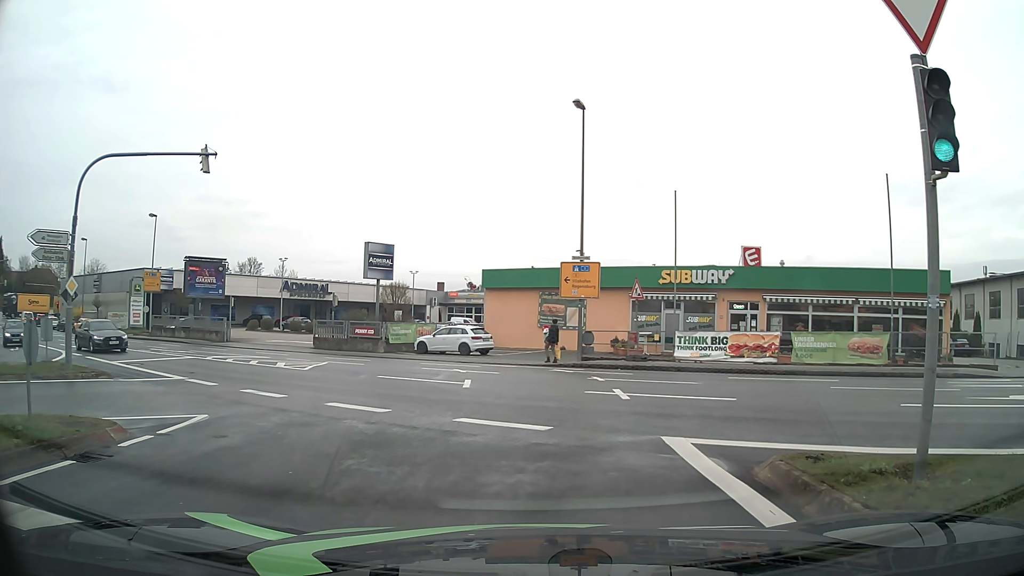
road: tertiary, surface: asphalt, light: Day
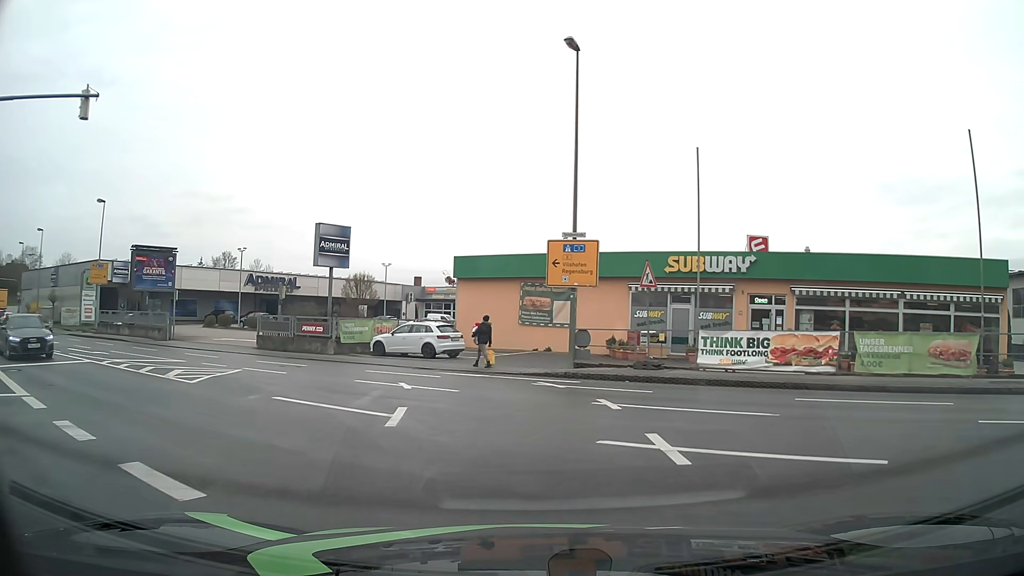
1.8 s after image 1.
(0.0, +6.4) m; 0°
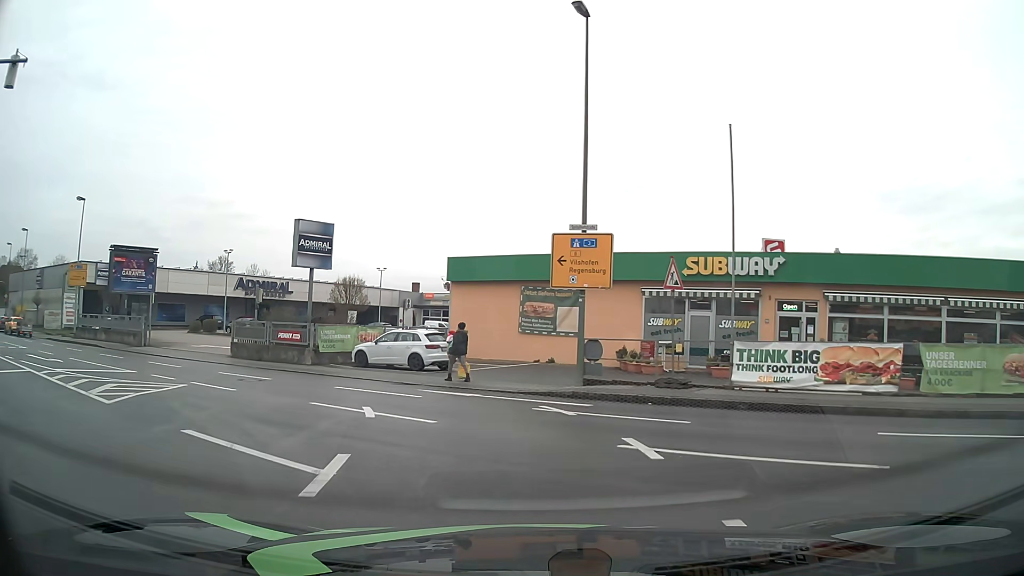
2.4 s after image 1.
(0.0, +3.3) m; 0°
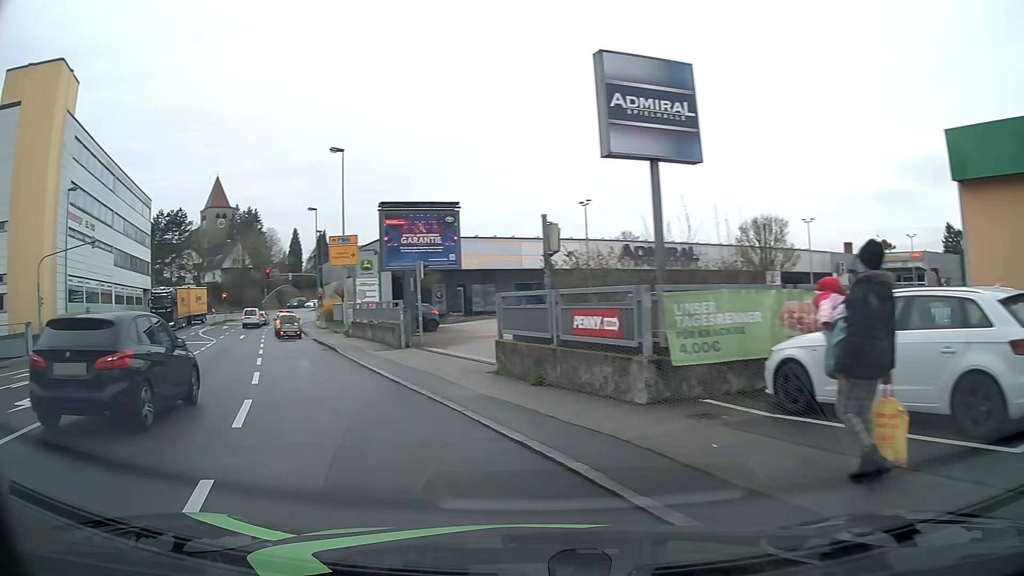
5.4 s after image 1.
(-3.1, +17.2) m; -36°
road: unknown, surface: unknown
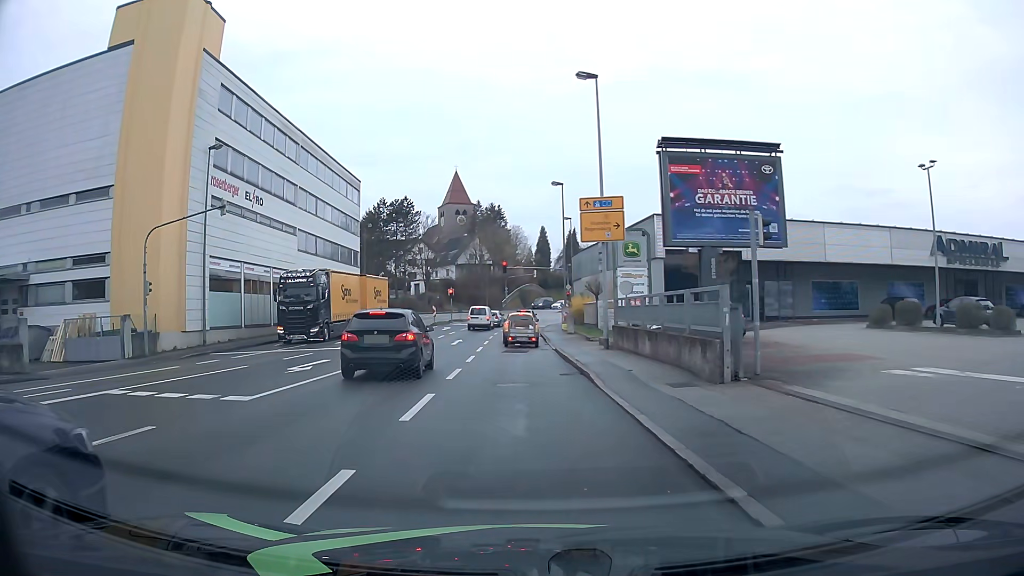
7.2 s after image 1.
(-3.0, +11.8) m; -21°
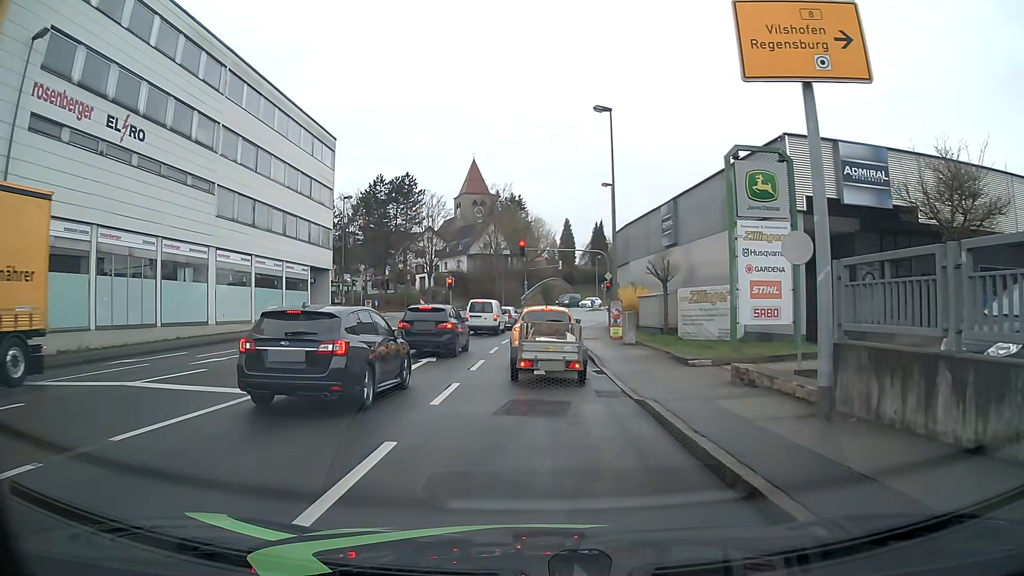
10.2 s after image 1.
(-0.2, +16.5) m; -1°
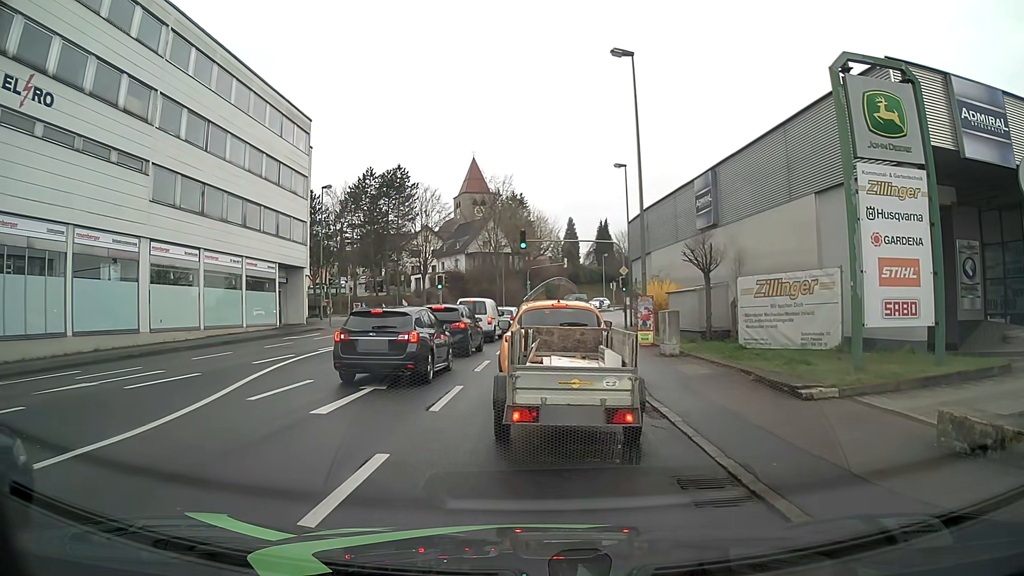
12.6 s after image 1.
(0.0, +6.4) m; -1°
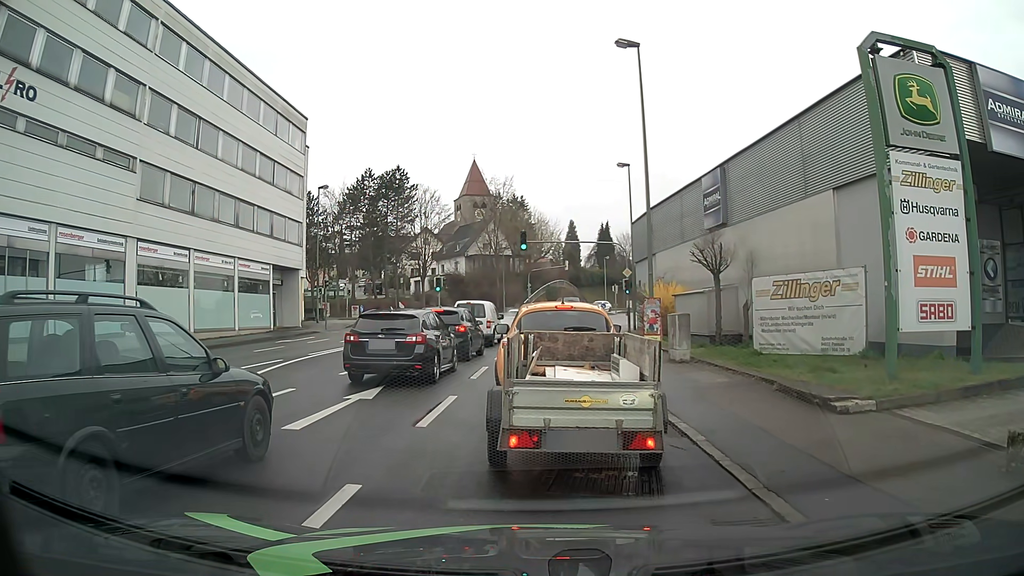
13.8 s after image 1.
(0.0, +1.0) m; 0°
(0, +10) (0, +20) (+1, +30) (+2, +40) (+5, +49) (+12, +56) (+22, +57) (+32, +57) (+42, +57) (+52, +58) m
